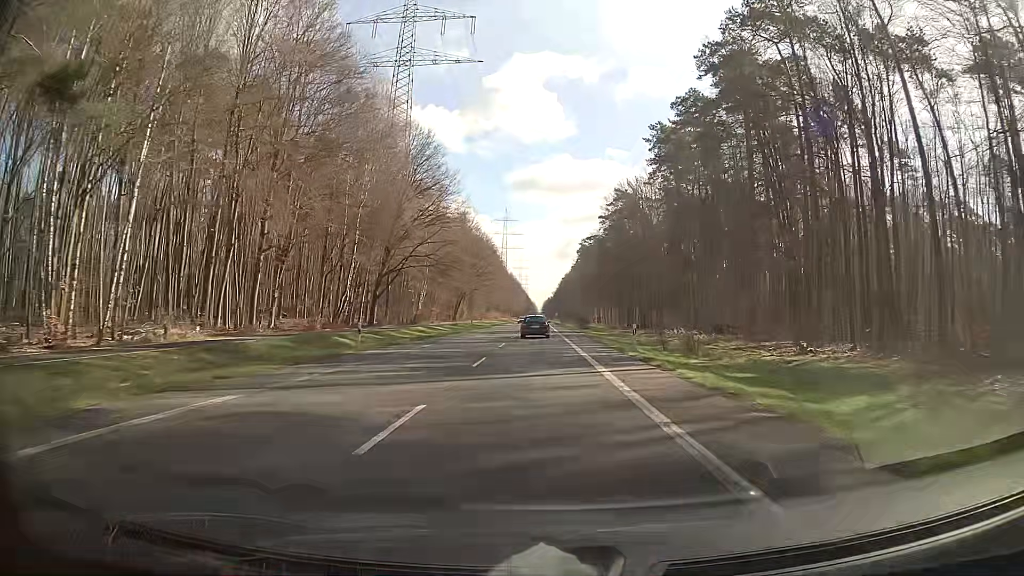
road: secondary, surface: asphalt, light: Day
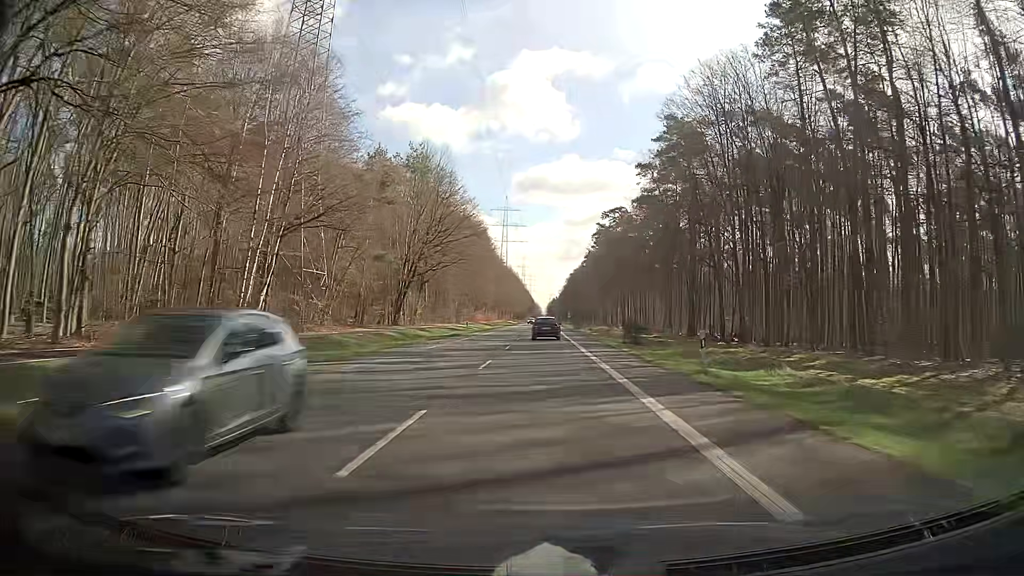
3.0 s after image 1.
(-0.5, +60.9) m; 0°
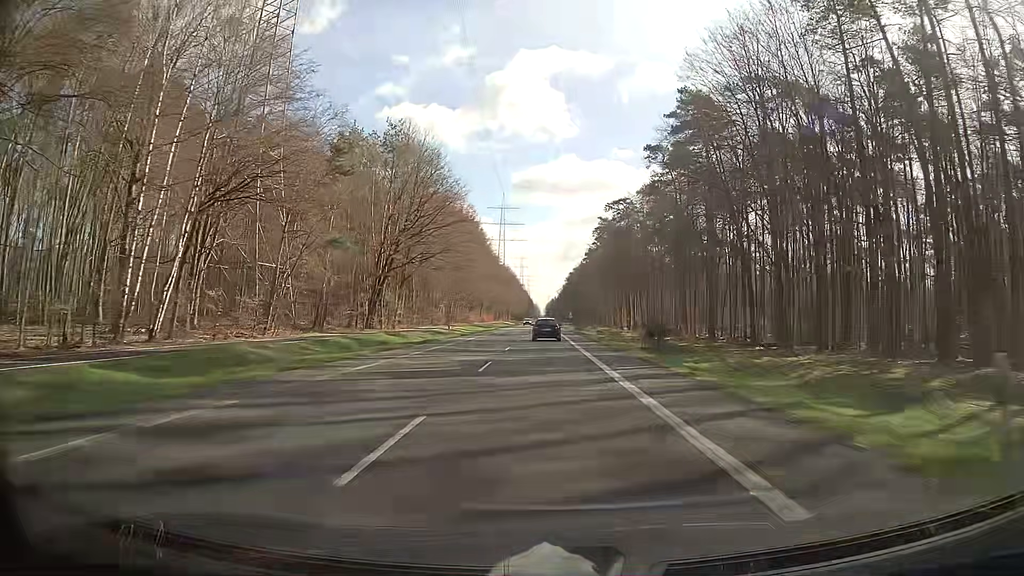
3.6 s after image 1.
(0.0, +12.2) m; 0°
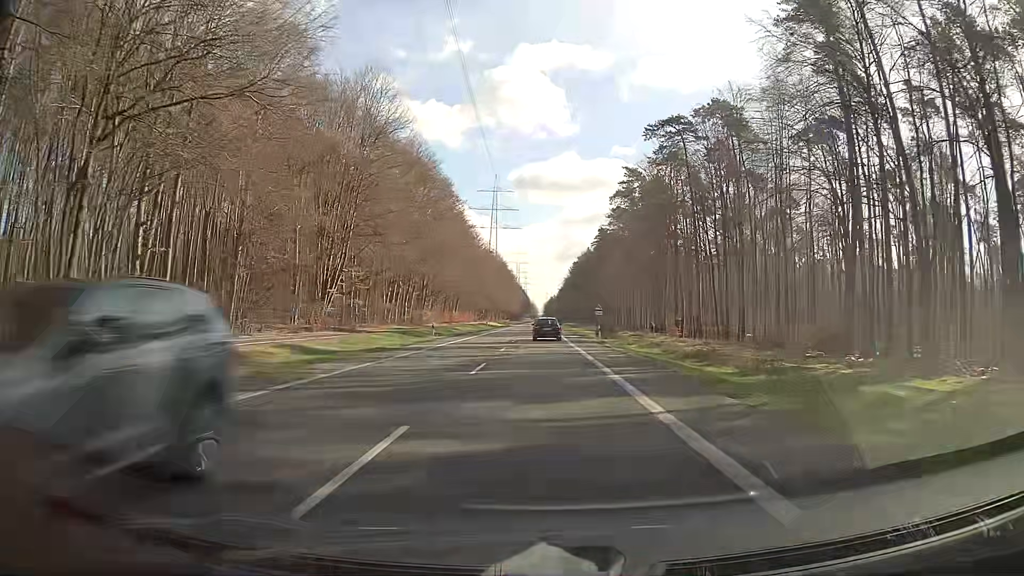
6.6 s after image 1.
(+0.1, +61.3) m; 0°
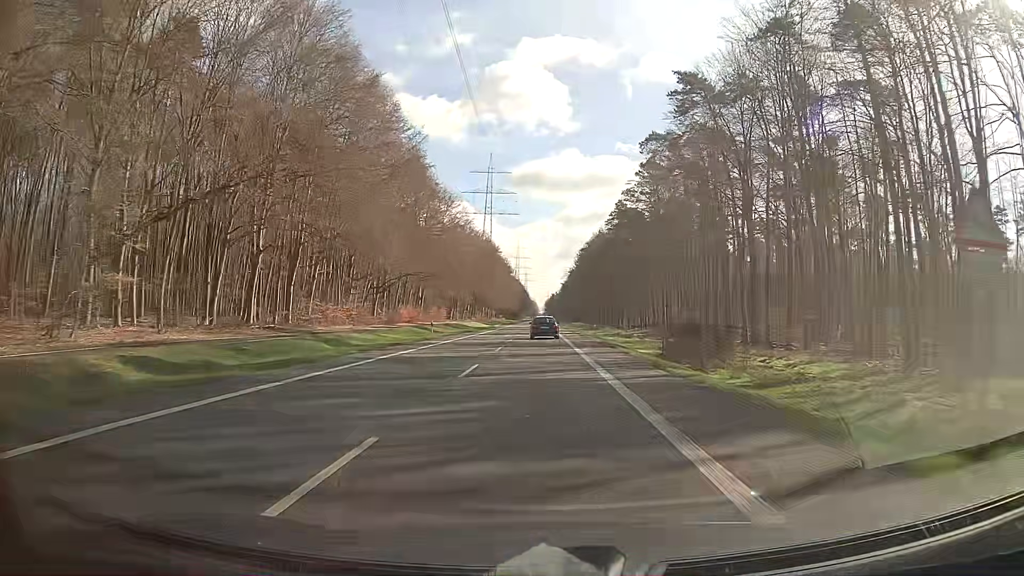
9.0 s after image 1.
(+0.1, +49.3) m; 0°
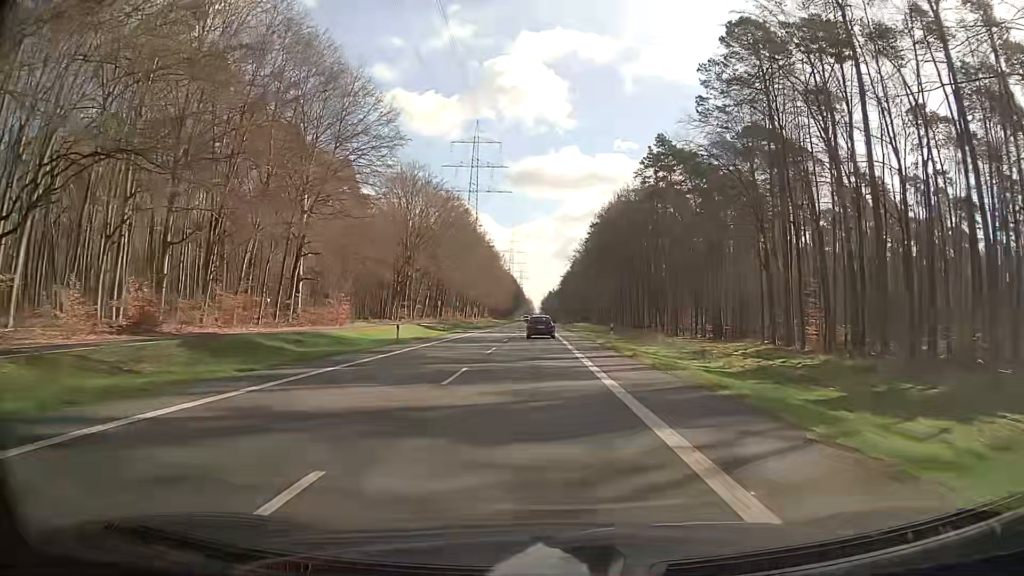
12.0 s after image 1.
(-0.3, +61.8) m; 0°
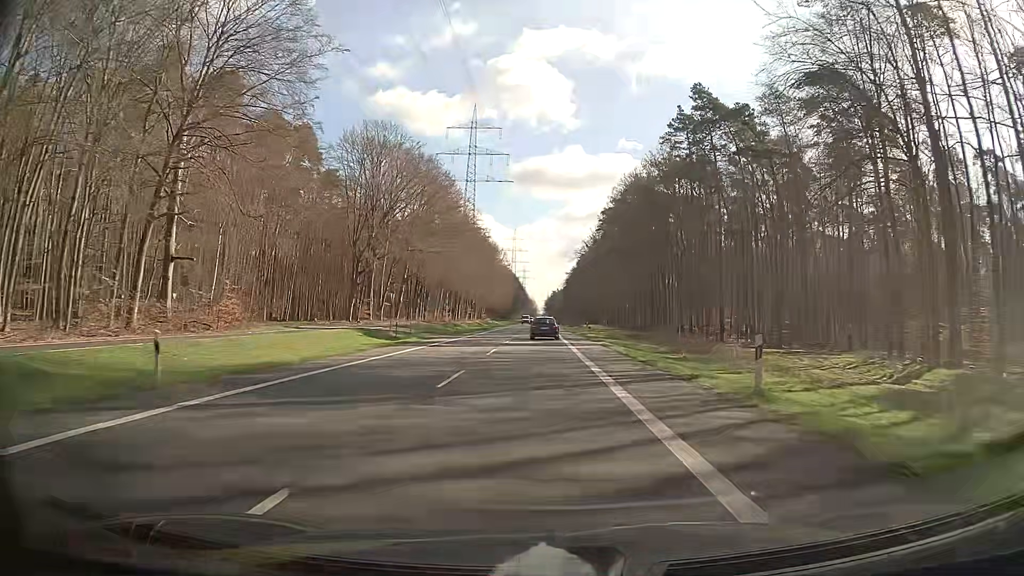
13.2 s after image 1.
(0.0, +24.8) m; 0°
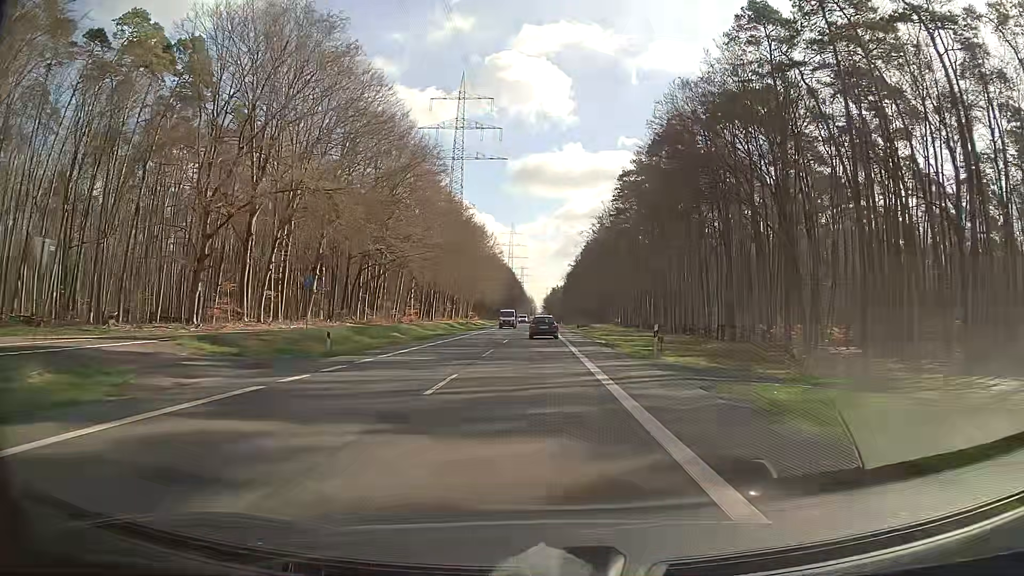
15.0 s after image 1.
(-0.1, +37.2) m; 0°
(0, +10) (0, +20) (0, +30) (0, +40) (0, +50) (0, +60) (0, +70) (0, +80) (0, +90) (-1, +100) m
